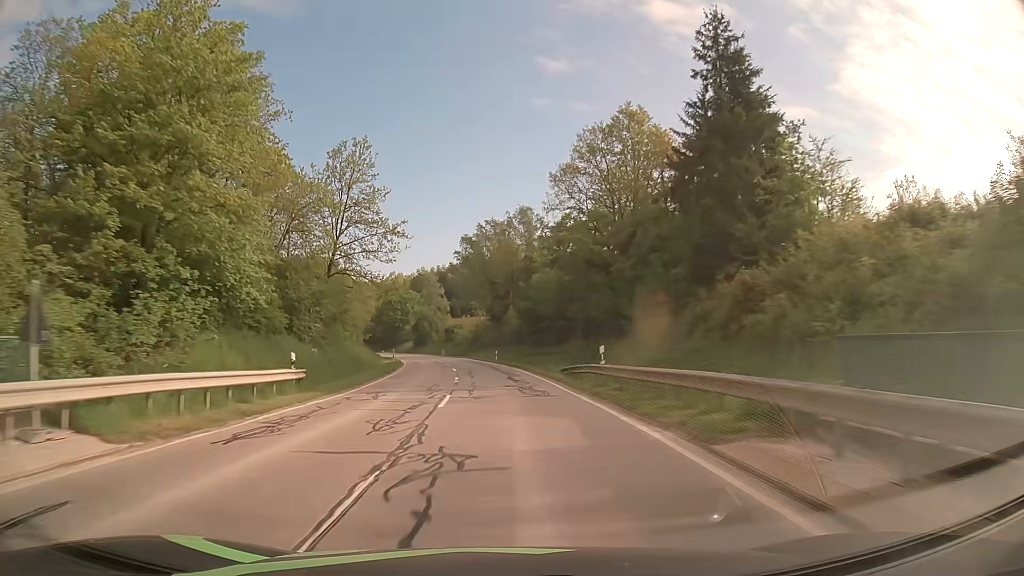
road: secondary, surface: asphalt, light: Day
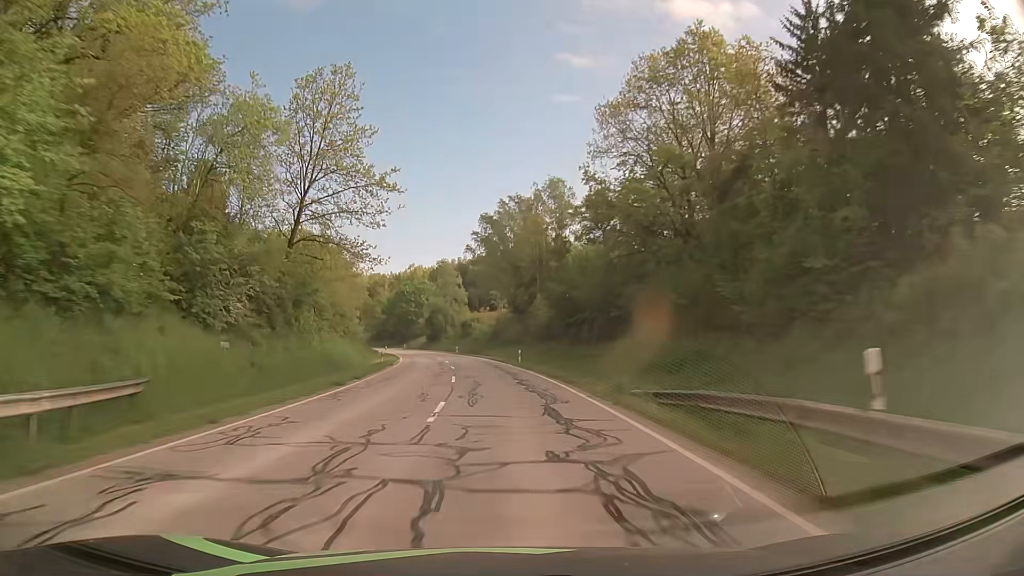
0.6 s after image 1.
(-0.3, +15.2) m; -2°
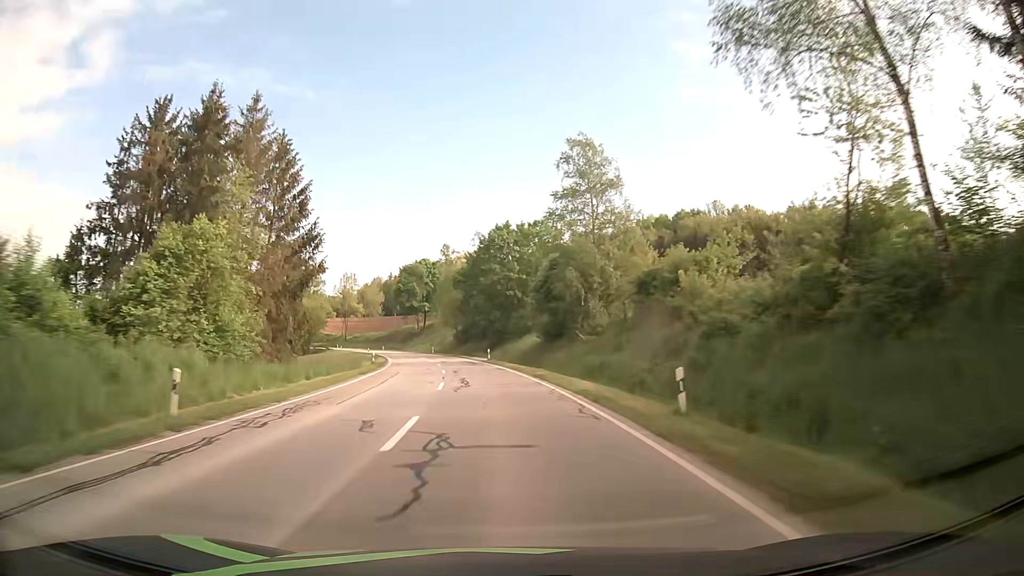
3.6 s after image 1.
(-7.0, +76.3) m; -11°
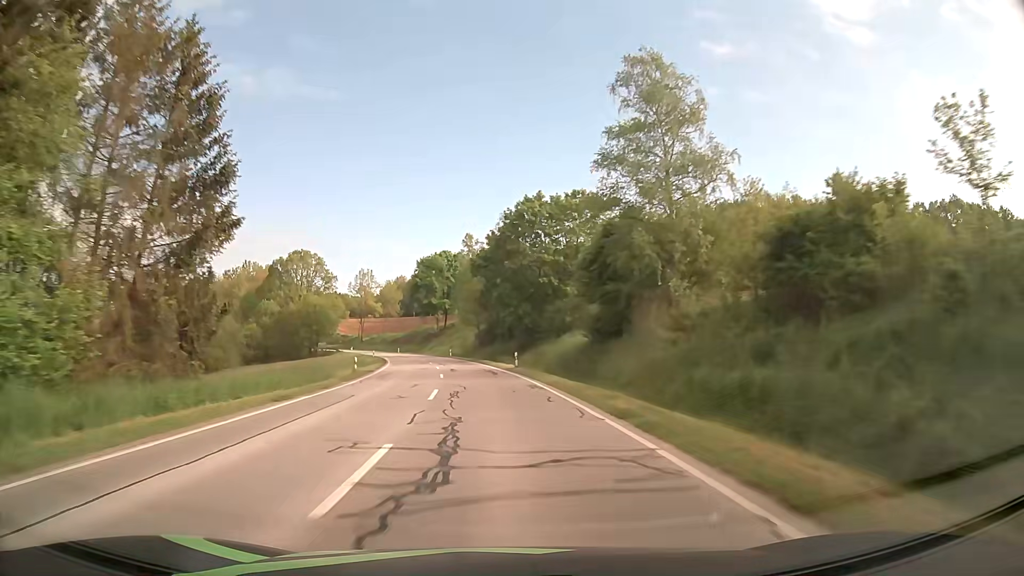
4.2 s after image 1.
(-0.4, +15.5) m; -3°
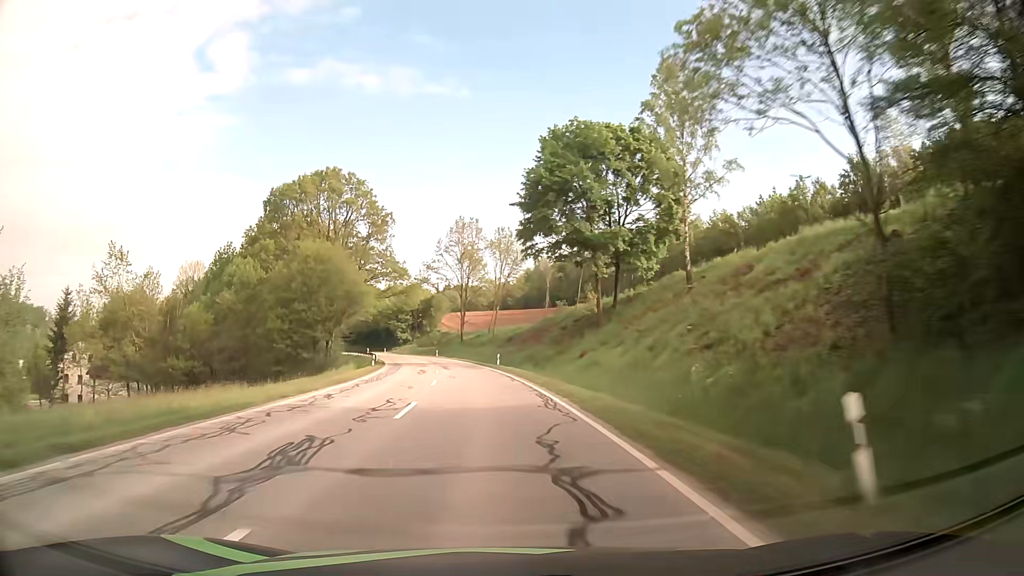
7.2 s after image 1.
(-8.4, +77.3) m; -13°
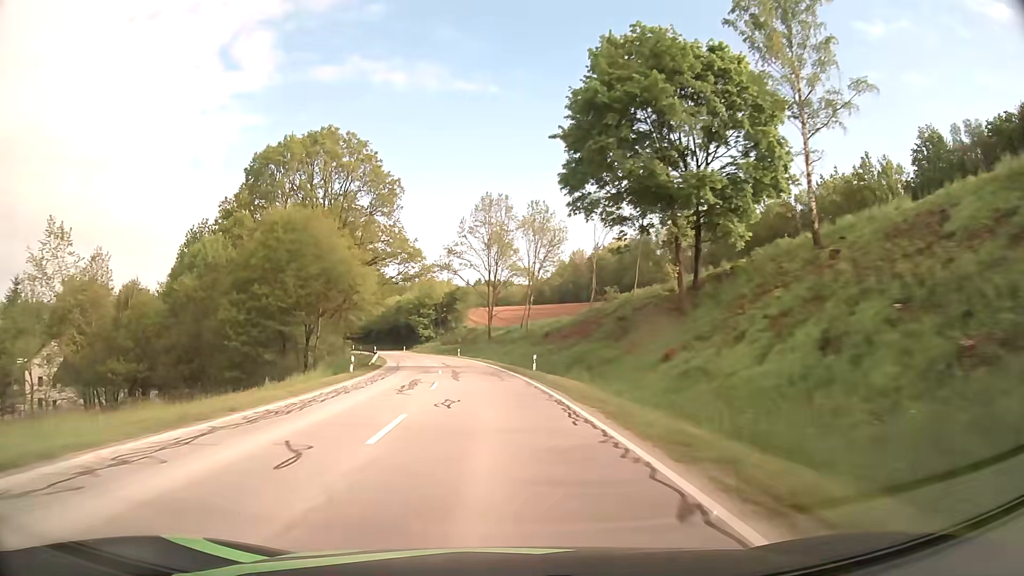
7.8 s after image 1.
(-0.4, +15.6) m; -3°
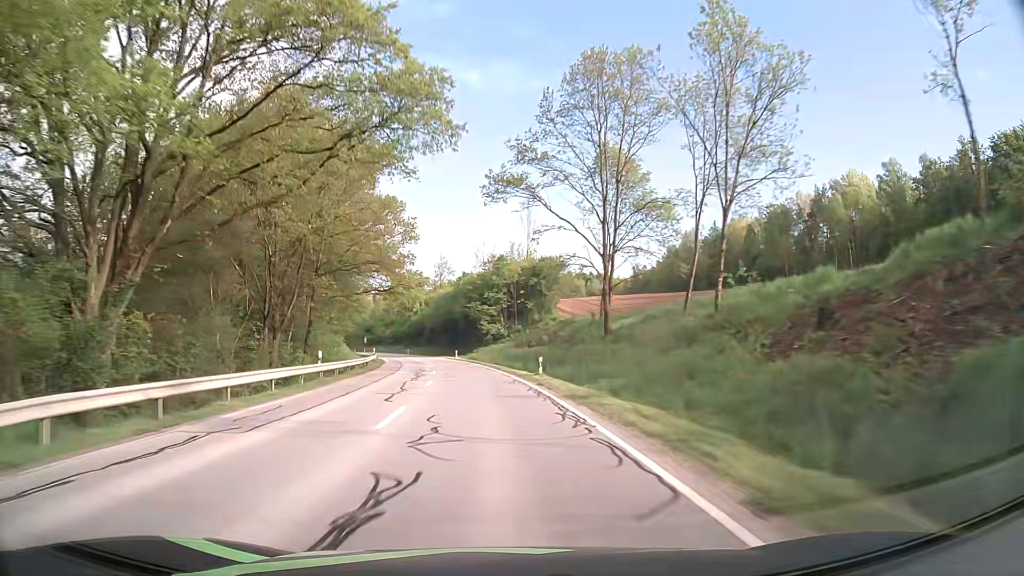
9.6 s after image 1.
(-3.0, +46.8) m; -7°
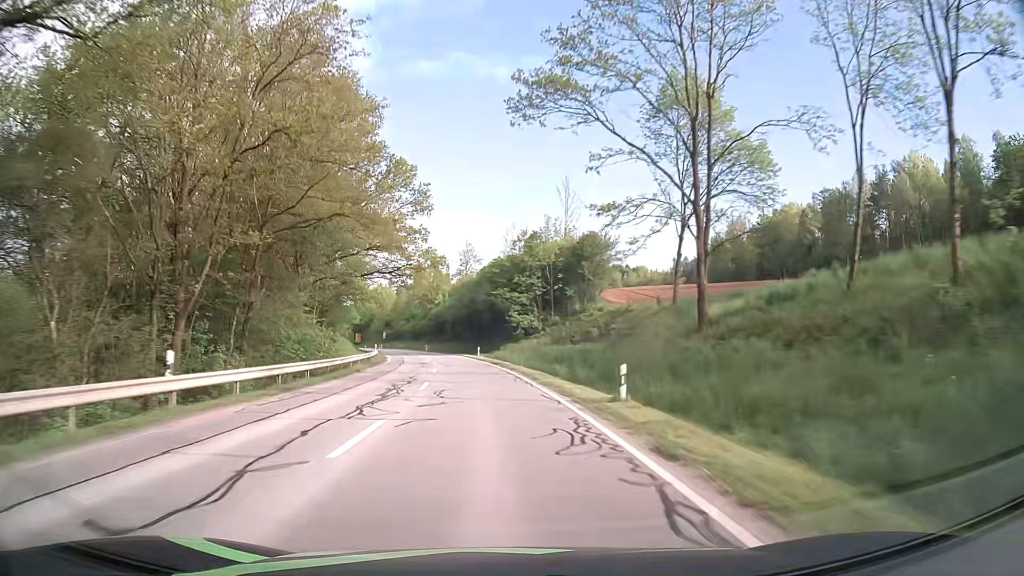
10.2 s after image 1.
(-0.3, +15.4) m; -3°
(0, +10) (-1, +20) (-1, +30) (-2, +40) (-4, +50) (-5, +60) (-7, +70) (-9, +79) (-11, +89) (-14, +99) m
